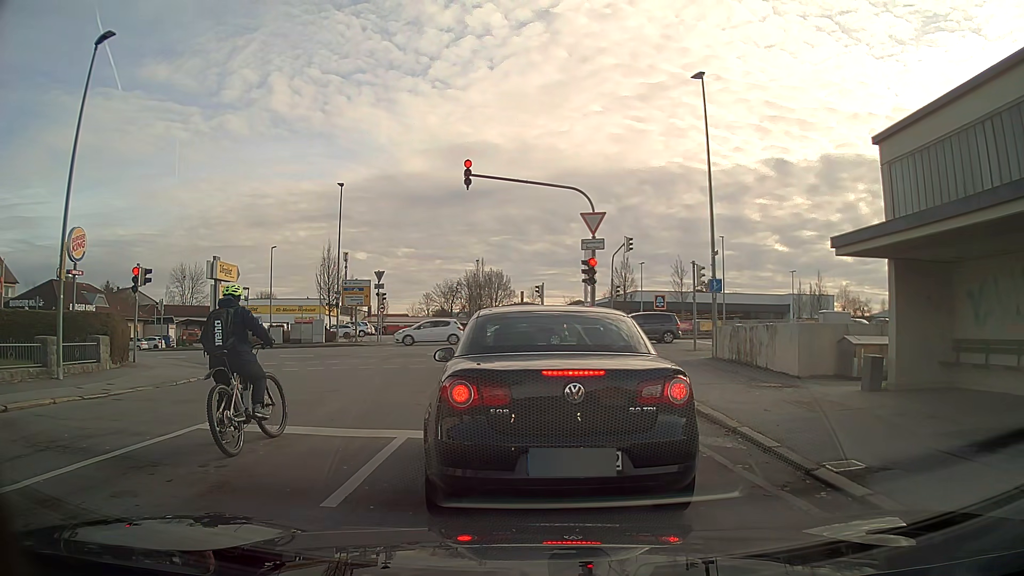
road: residential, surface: asphalt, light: Day
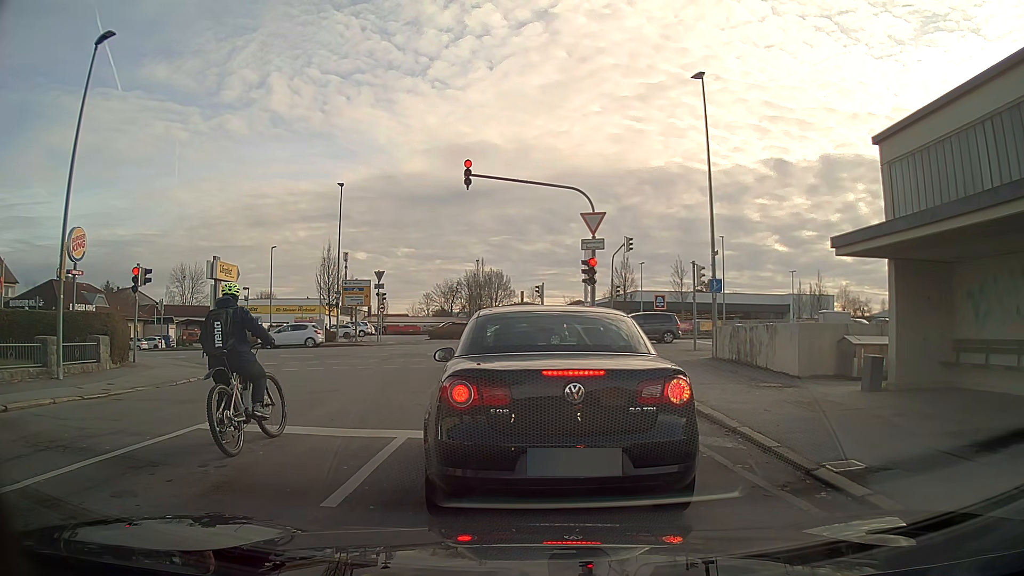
(0.0, 0.0) m; 0°
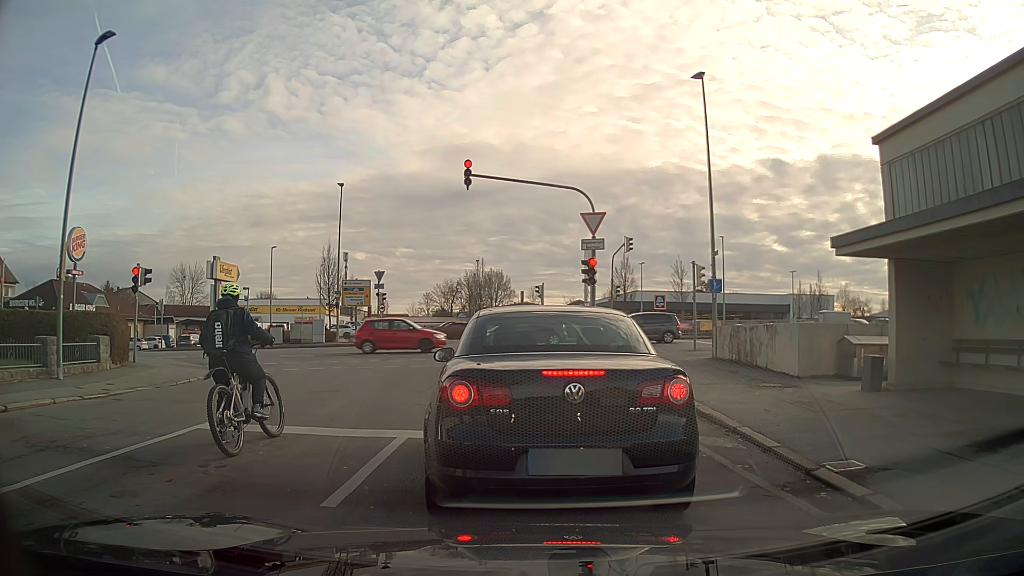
(0.0, 0.0) m; 0°
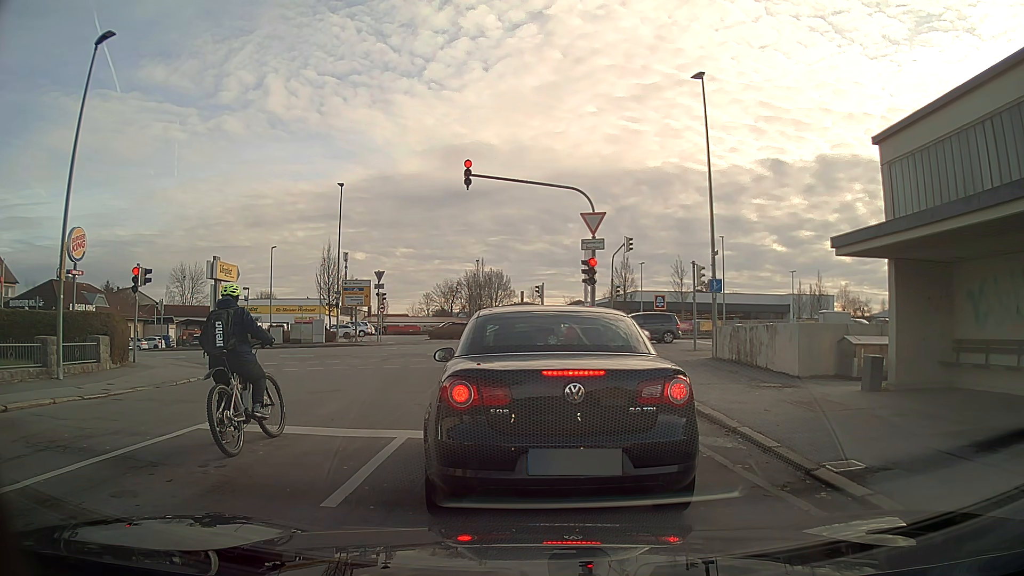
(0.0, 0.0) m; 0°
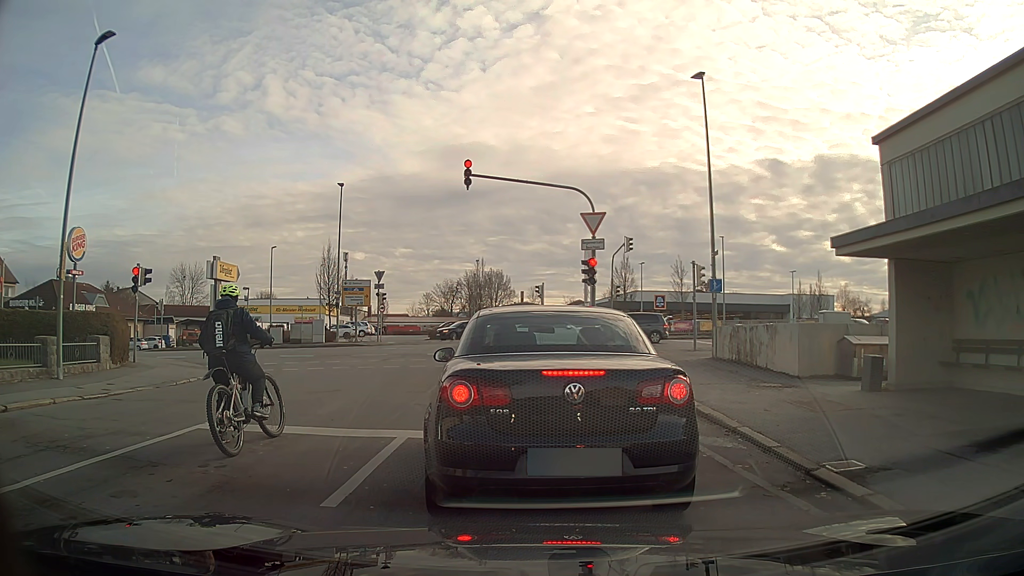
(0.0, 0.0) m; 0°
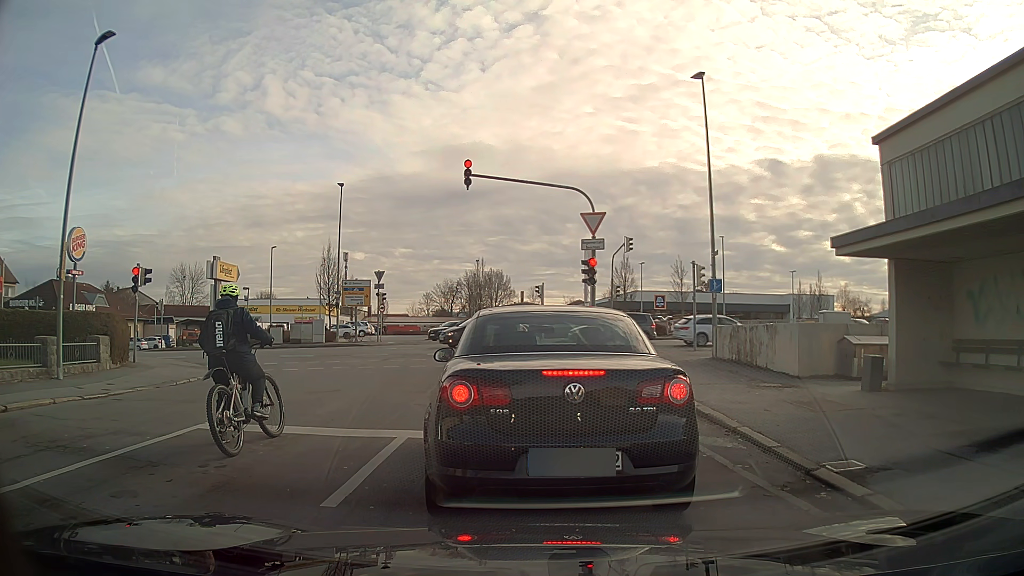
(0.0, 0.0) m; 0°
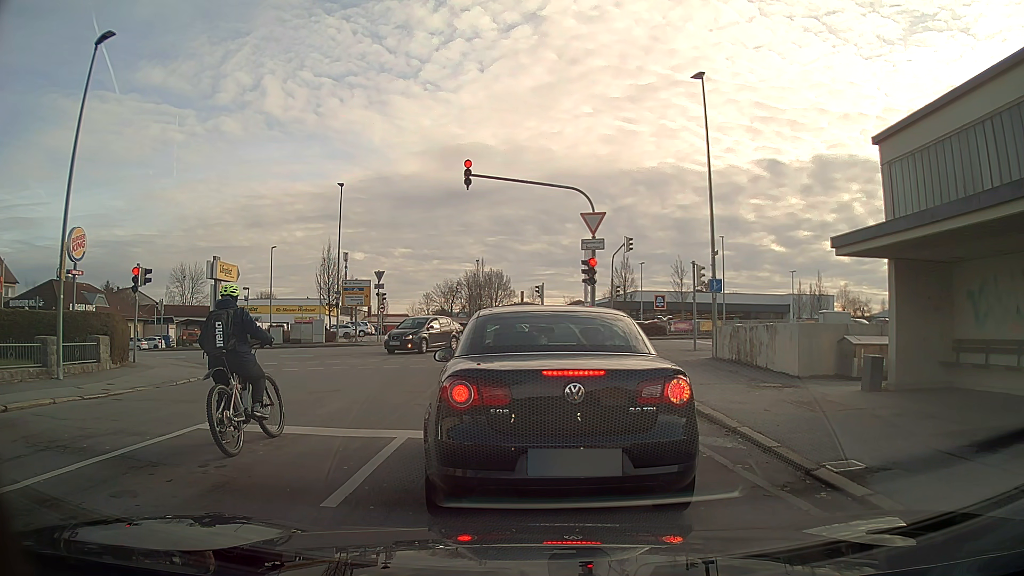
(0.0, 0.0) m; 0°
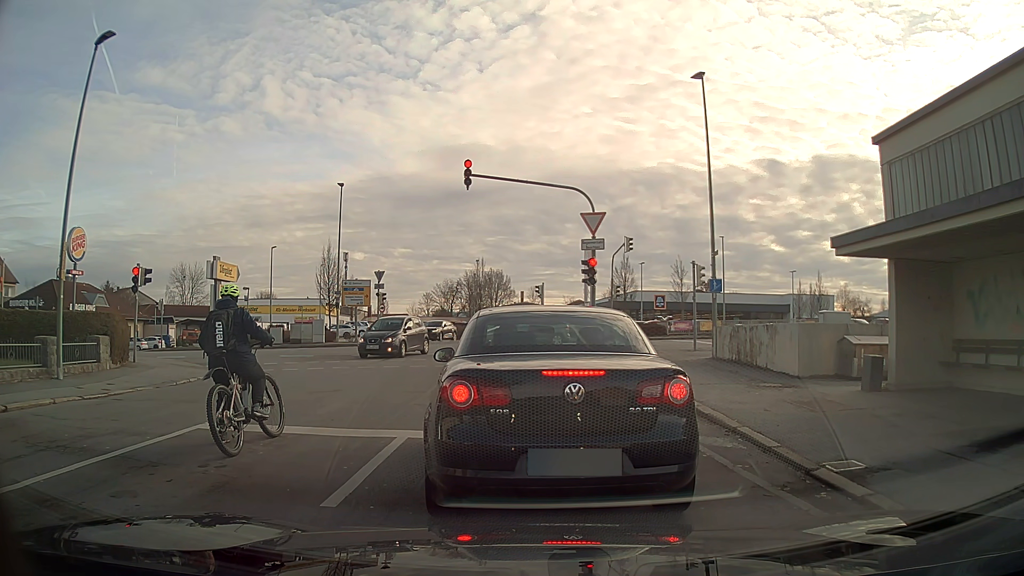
(0.0, 0.0) m; 0°
(0, +10) (-1, +20) (+3, +29) (+12, +32) (+22, +33) (+32, +34) (+42, +35) (+52, +36) (+62, +36) (+72, +35) m
